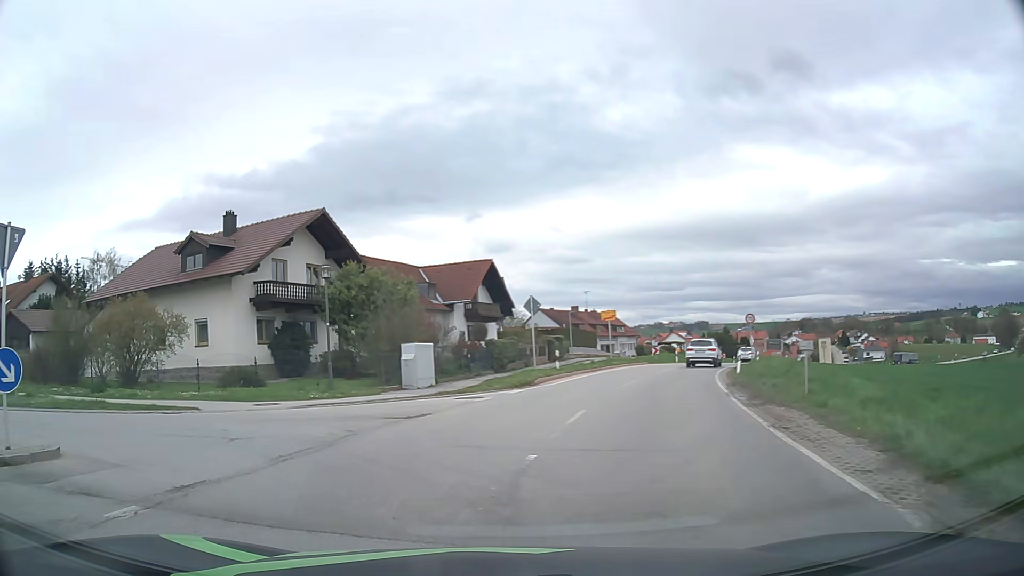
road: secondary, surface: asphalt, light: Day
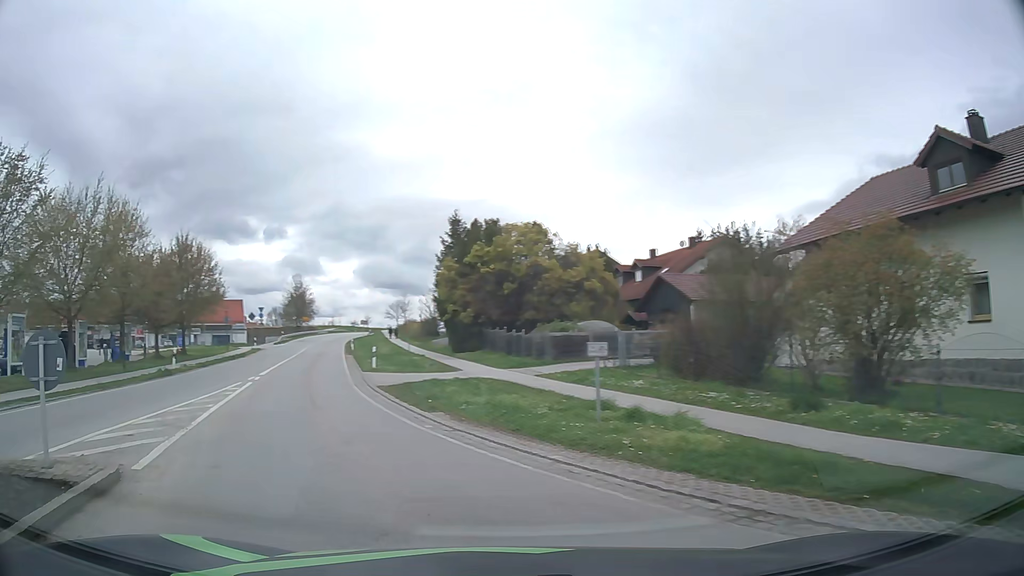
(-6.3, +11.7) m; -58°
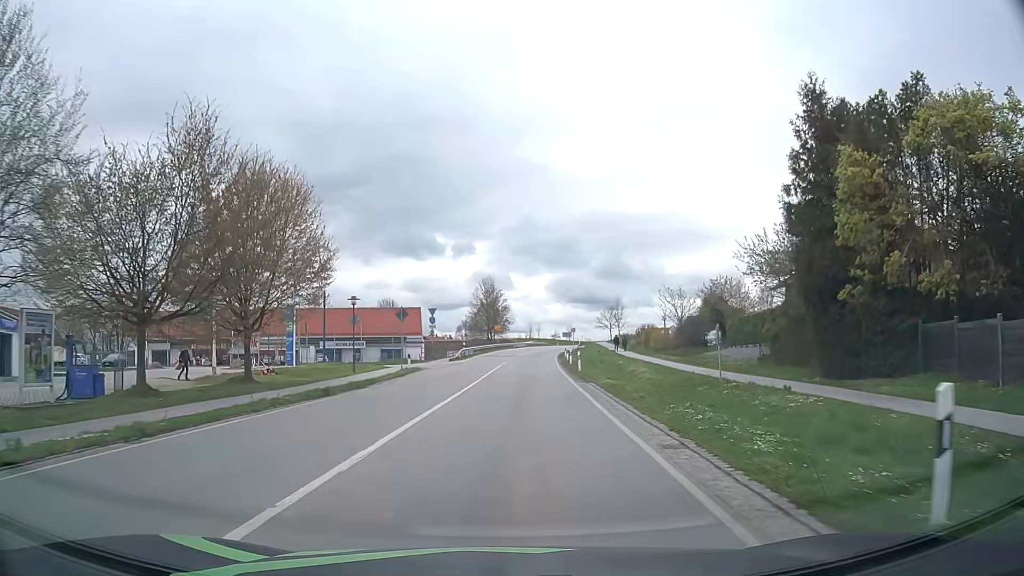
(-7.9, +25.9) m; -18°
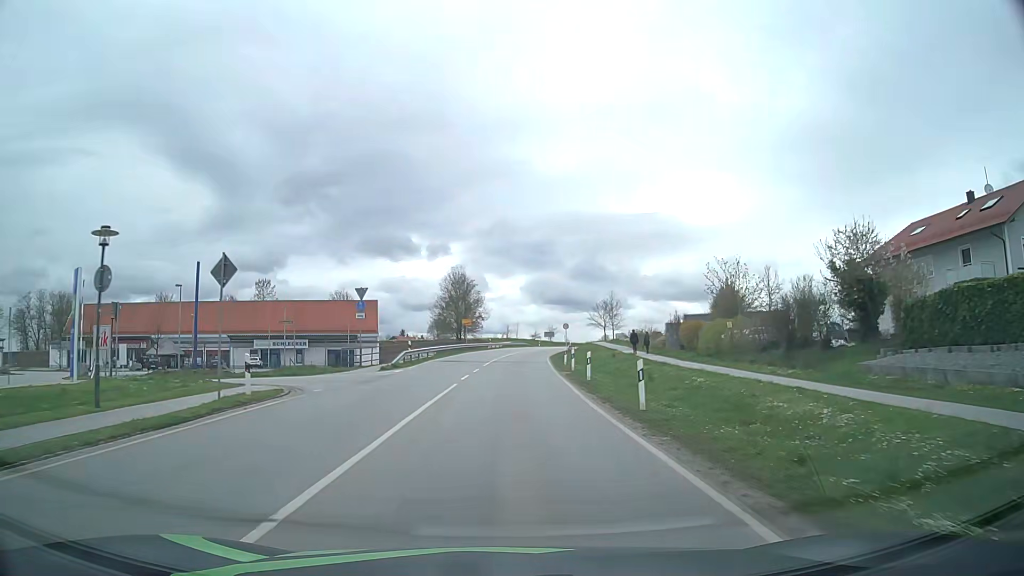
(+0.5, +21.7) m; +3°
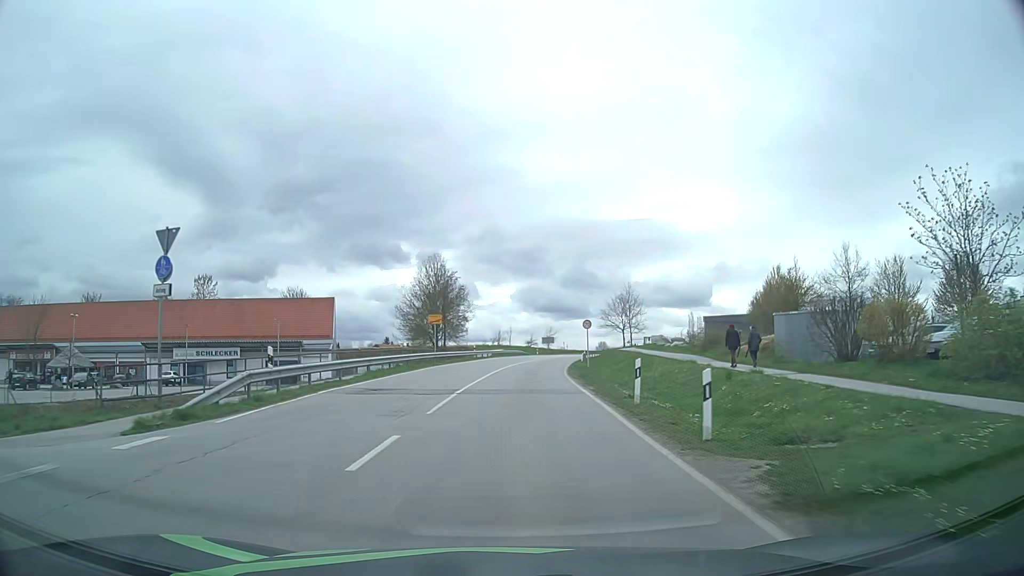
(0.0, +23.4) m; 0°
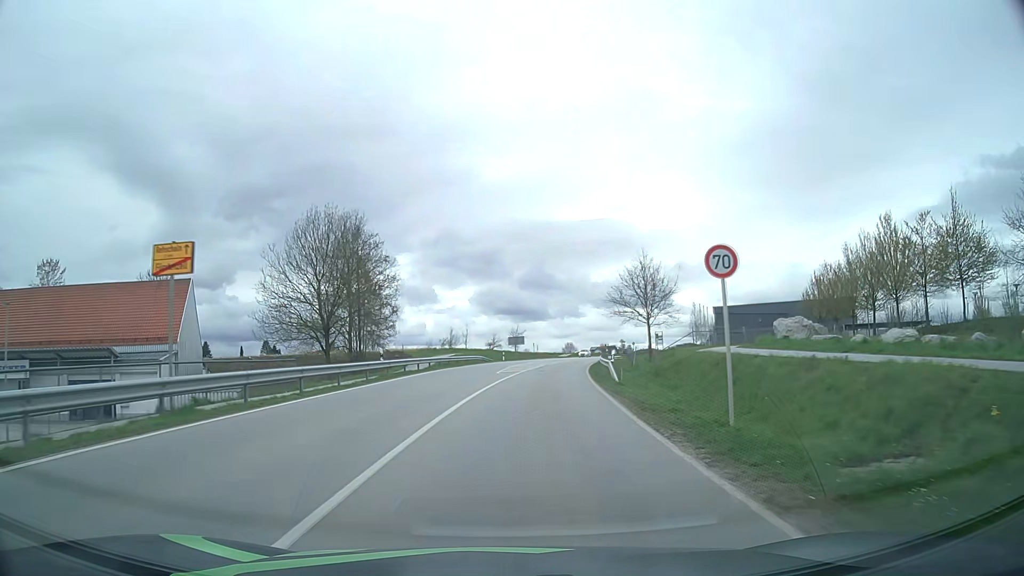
(+0.8, +32.7) m; +3°
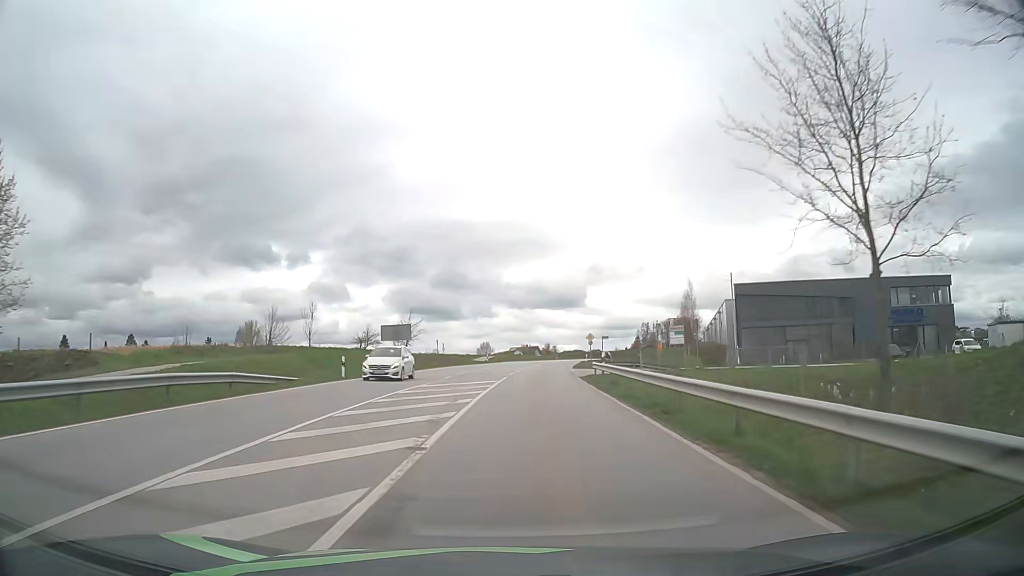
(+3.1, +47.9) m; +7°
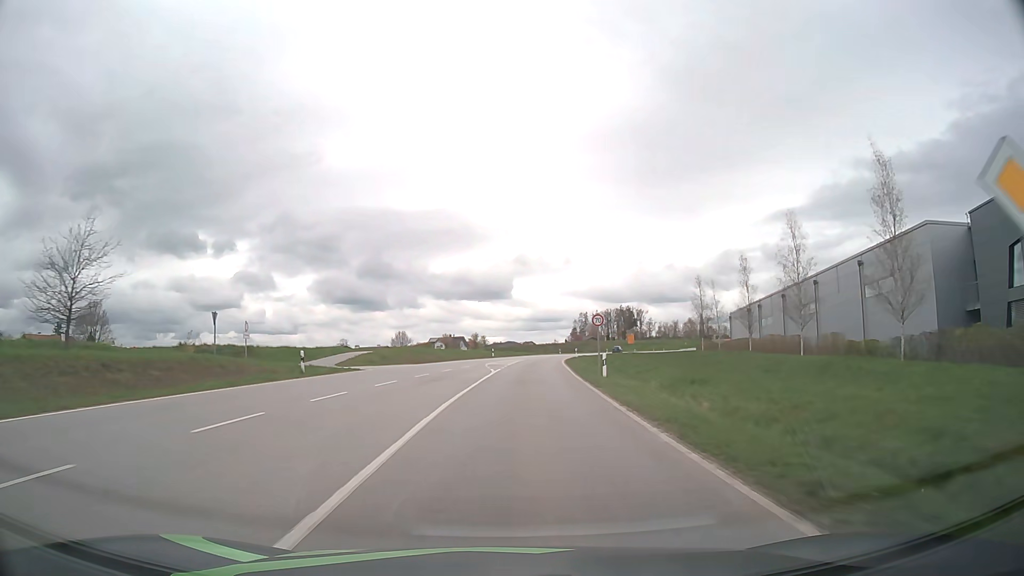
(+3.1, +56.0) m; +6°
(0, +10) (0, +20) (+1, +30) (+2, +40) (+2, +50) (+3, +60) (+4, +70) (+6, +80) (+8, +90) (+9, +99) m
